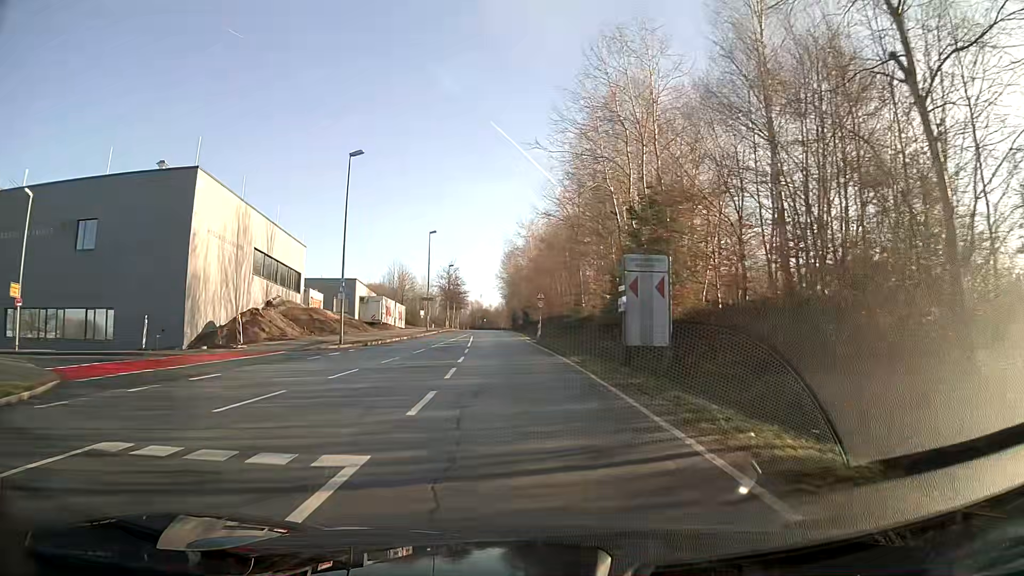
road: secondary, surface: asphalt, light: Day
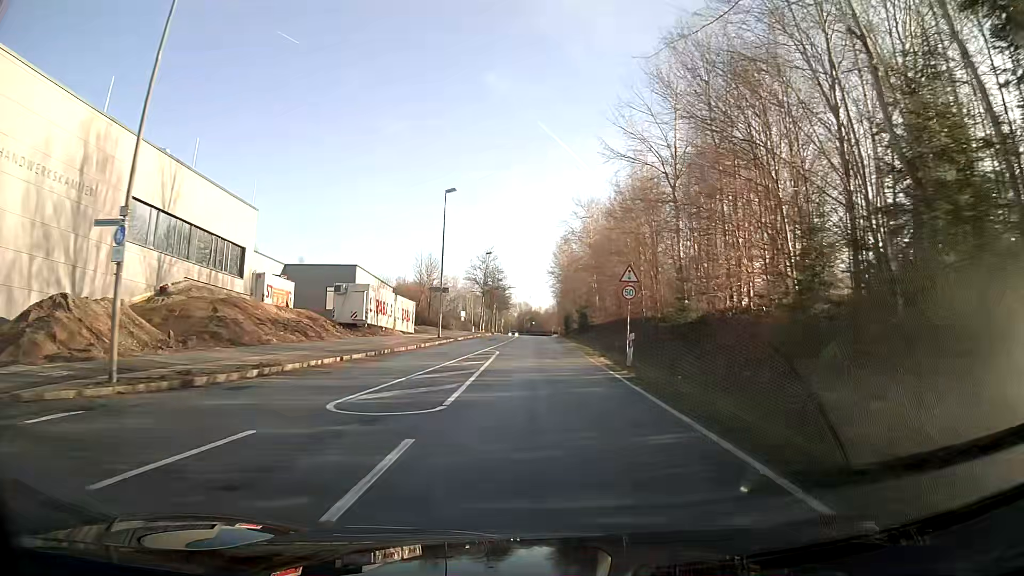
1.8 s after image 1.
(-0.9, +23.5) m; -4°
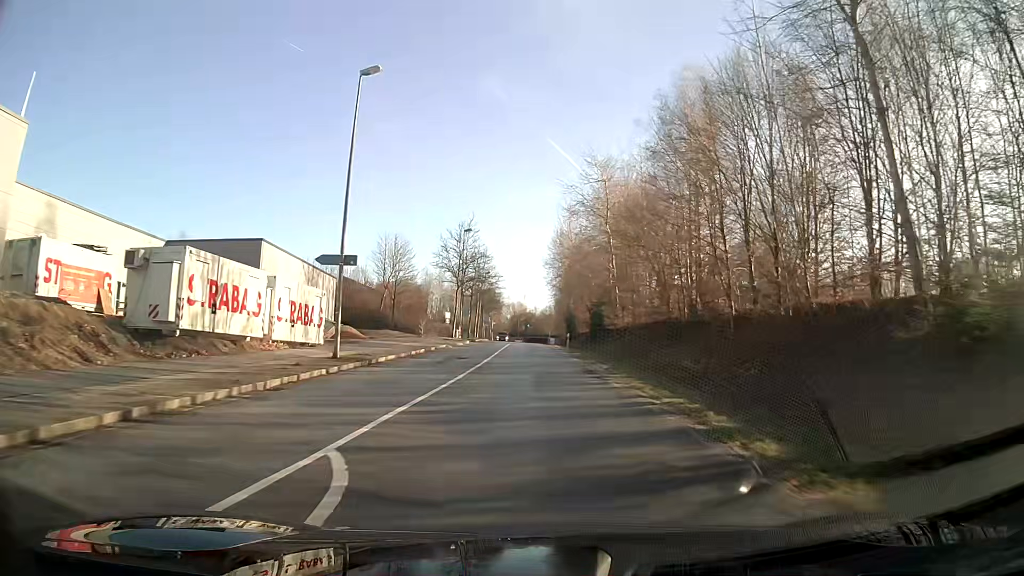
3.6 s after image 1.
(+0.1, +23.8) m; +1°
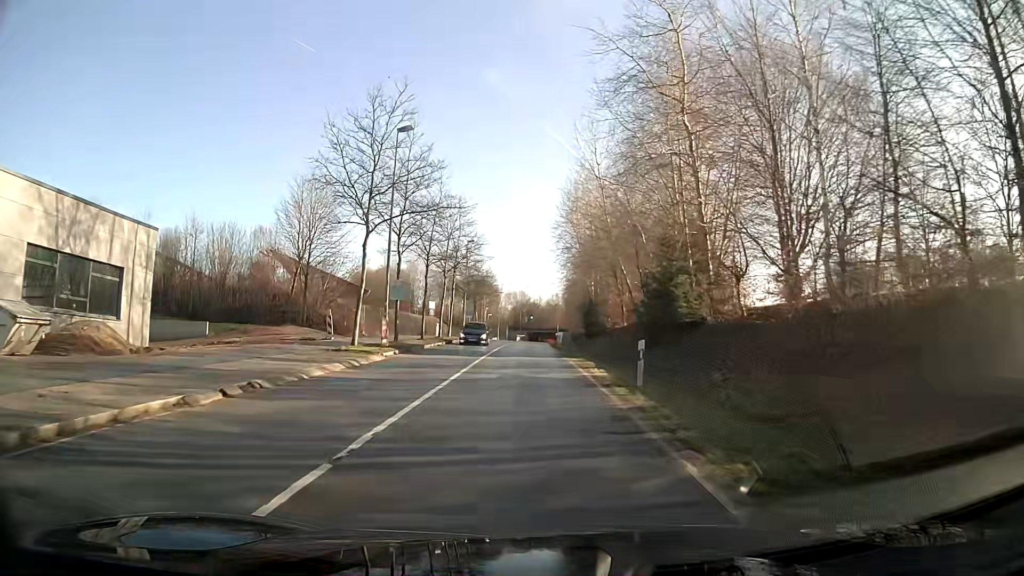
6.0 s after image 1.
(-0.2, +32.2) m; -1°
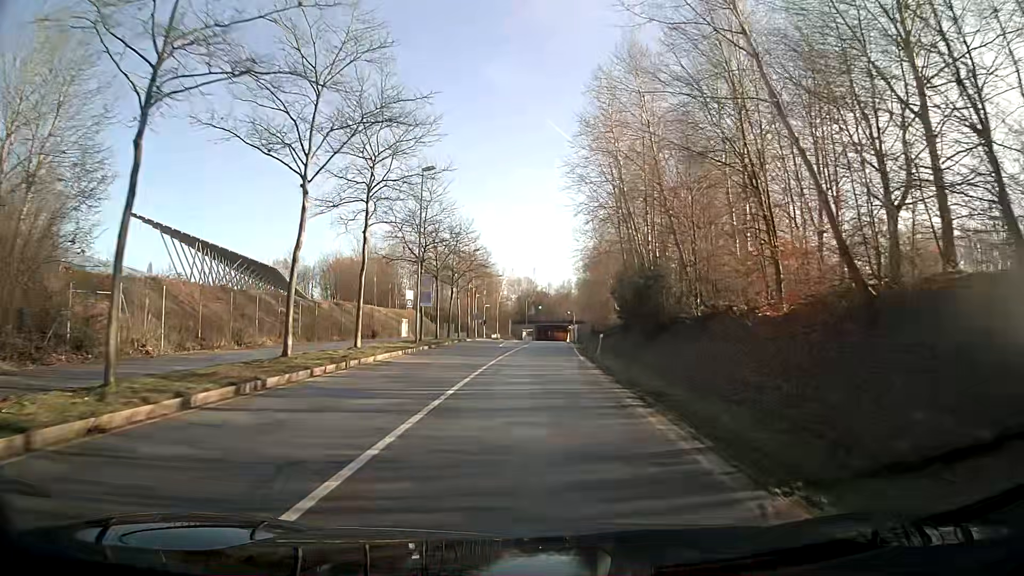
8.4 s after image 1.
(-0.1, +32.5) m; 0°
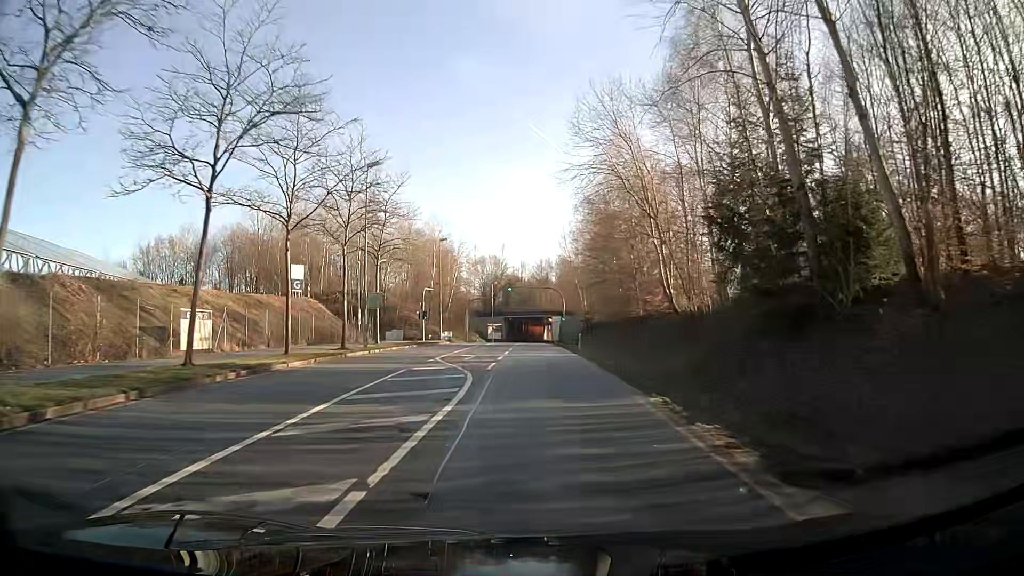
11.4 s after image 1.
(+0.7, +41.3) m; +2°
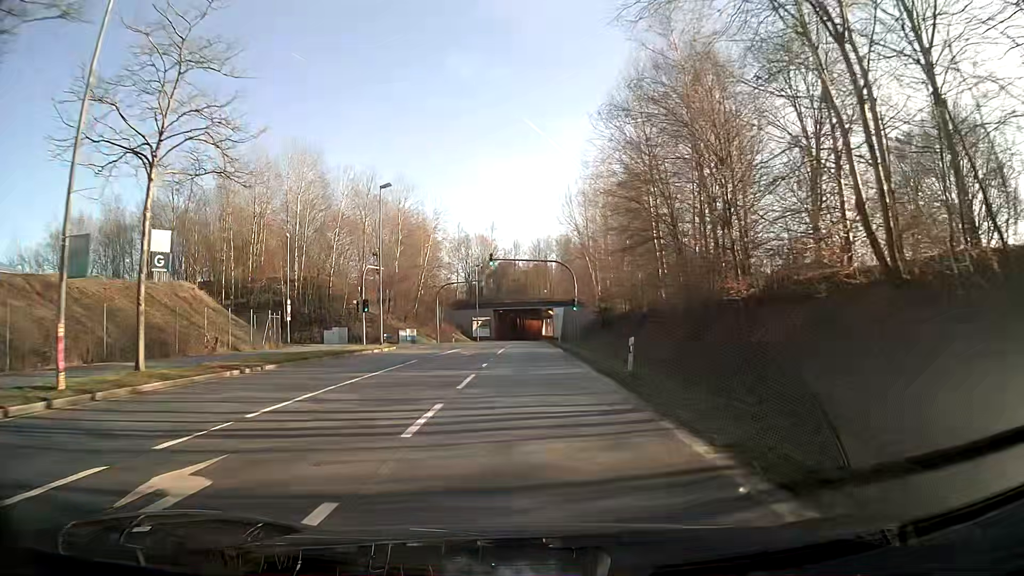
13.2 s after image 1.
(+0.2, +25.1) m; 0°
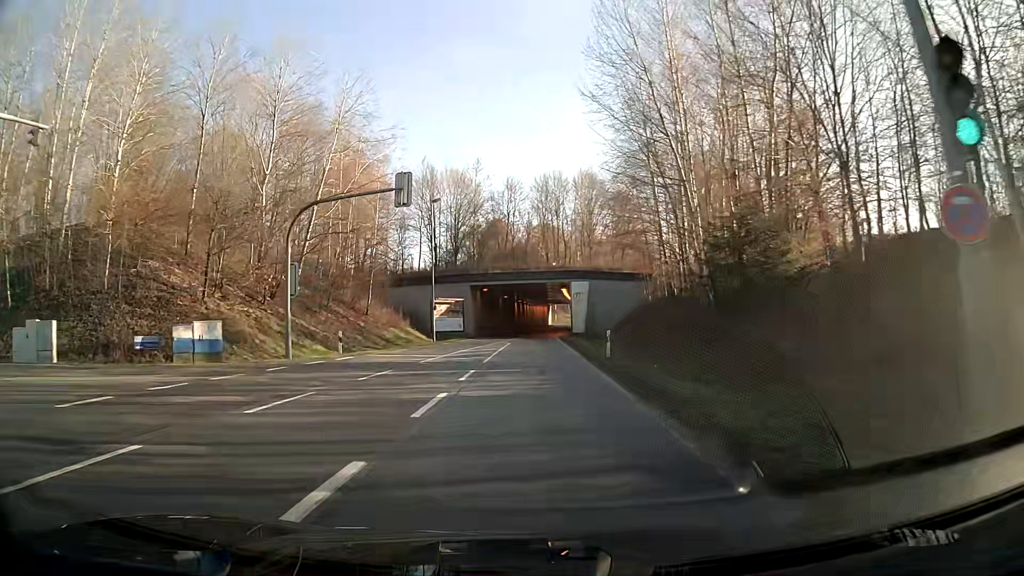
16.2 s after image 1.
(-0.2, +41.8) m; 0°
